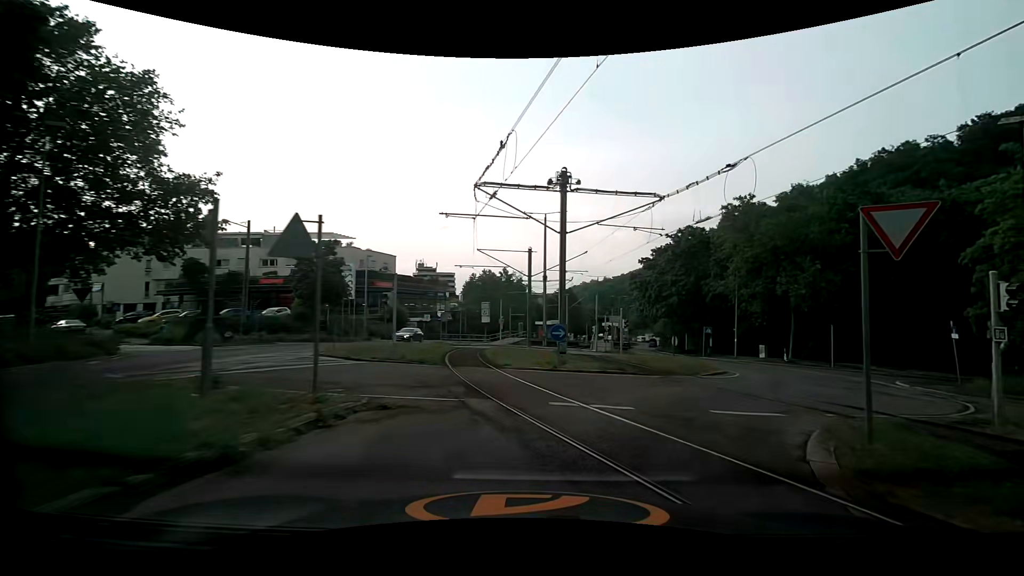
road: secondary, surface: asphalt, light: Day
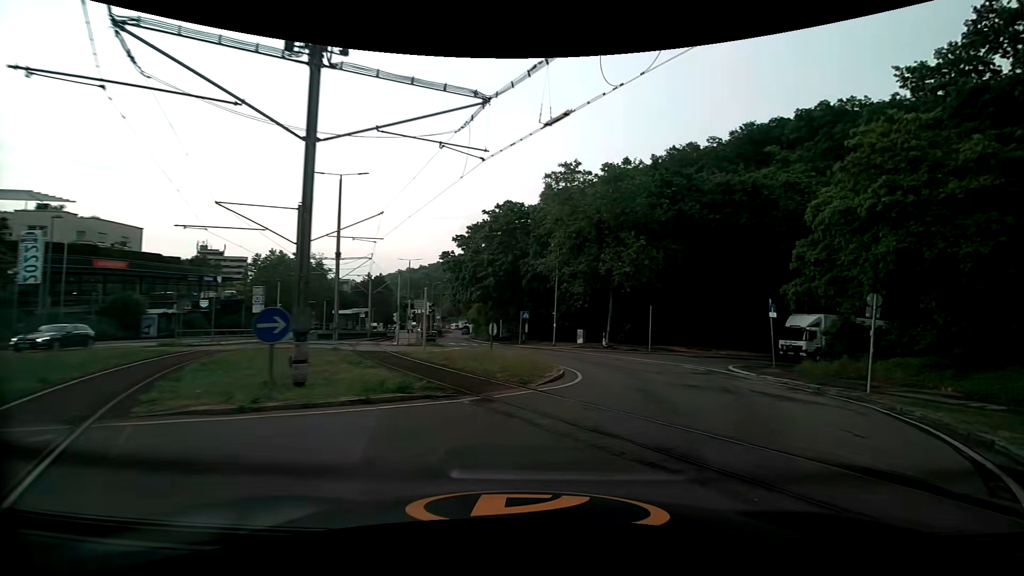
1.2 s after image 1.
(+1.5, +8.6) m; +21°
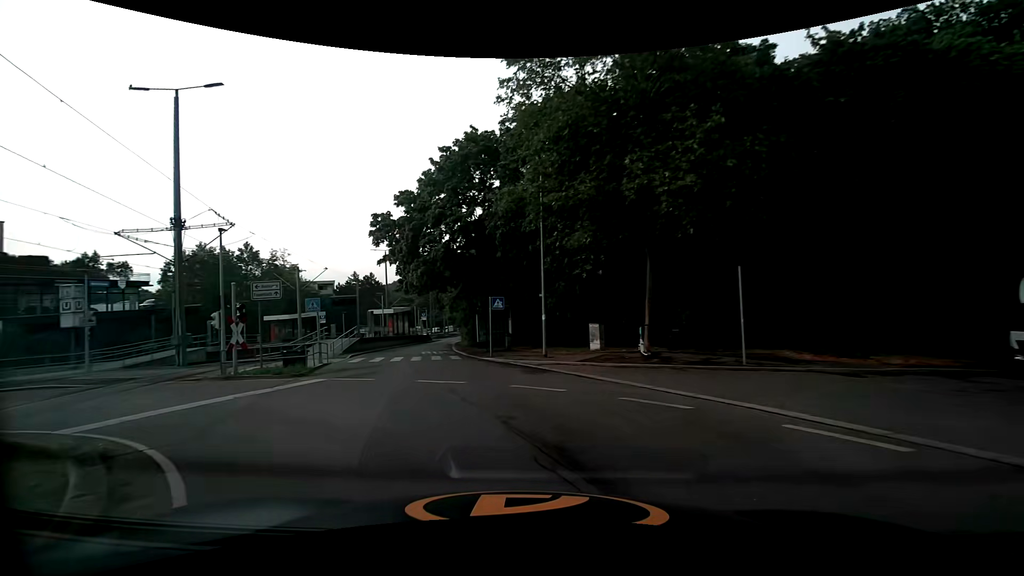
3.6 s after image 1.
(+2.7, +18.9) m; -3°
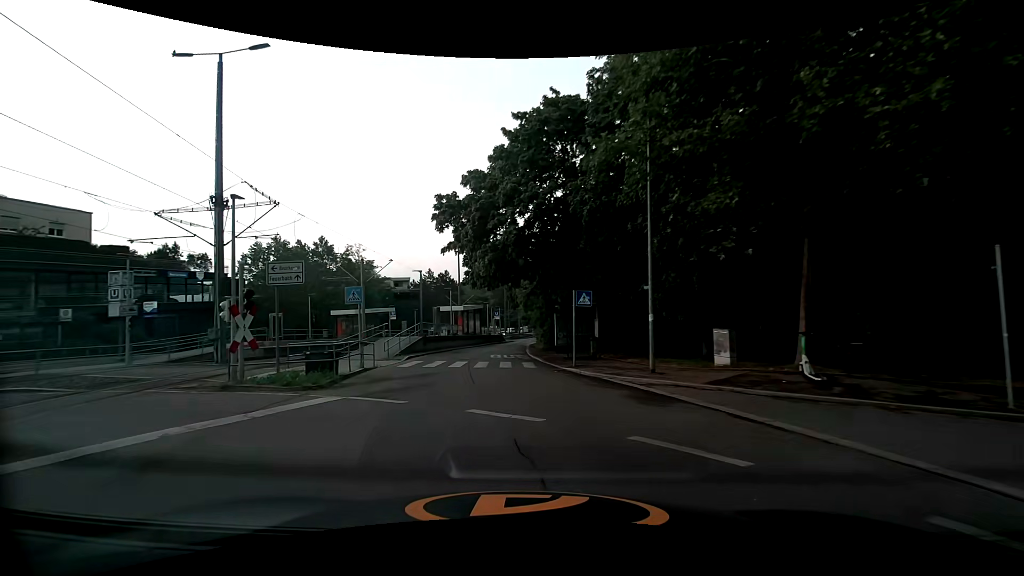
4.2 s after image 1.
(-0.4, +5.3) m; -8°
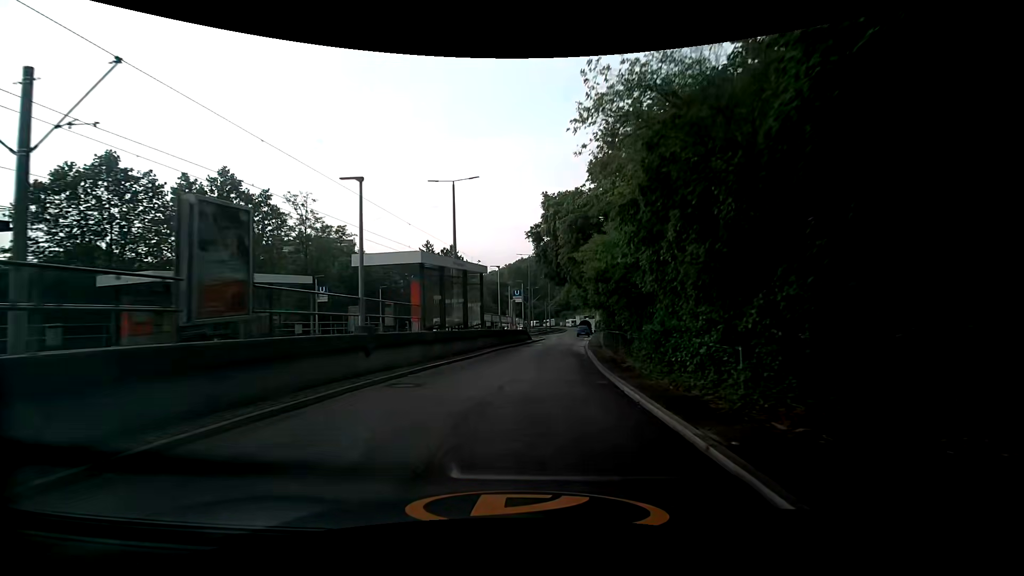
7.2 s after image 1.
(-1.8, +30.5) m; -2°
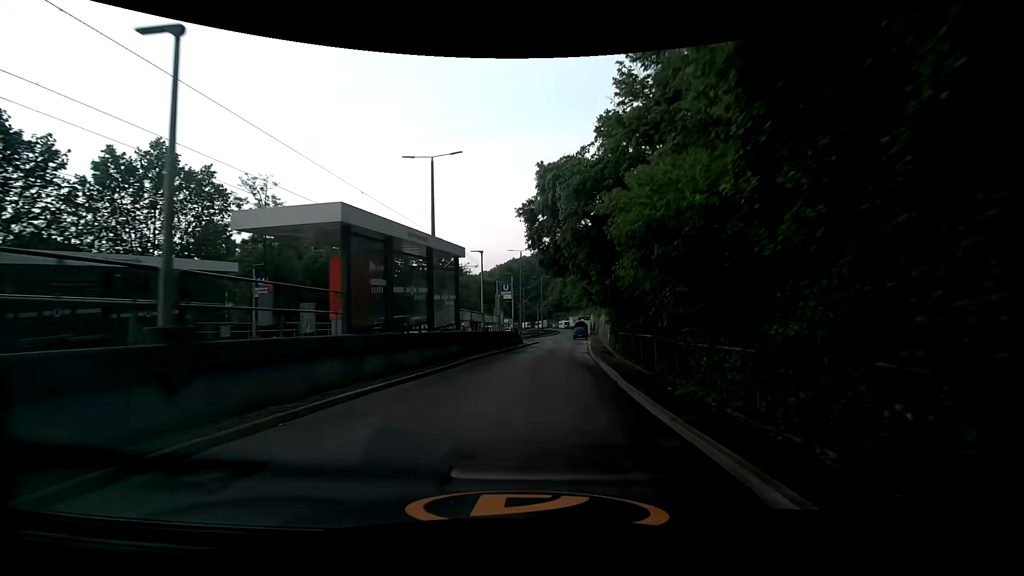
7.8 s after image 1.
(-0.1, +6.7) m; -1°
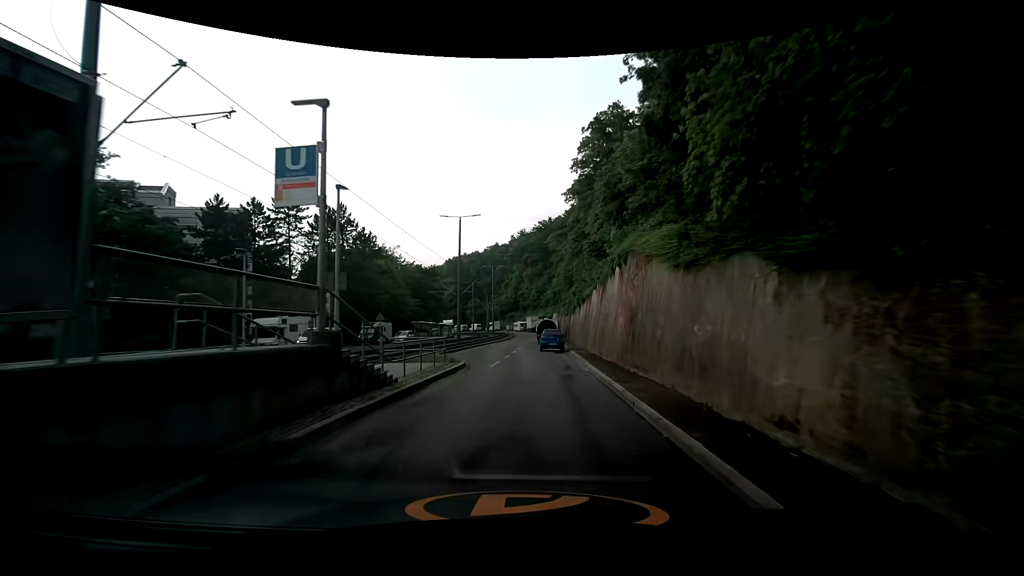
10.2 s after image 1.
(+1.7, +26.7) m; +5°
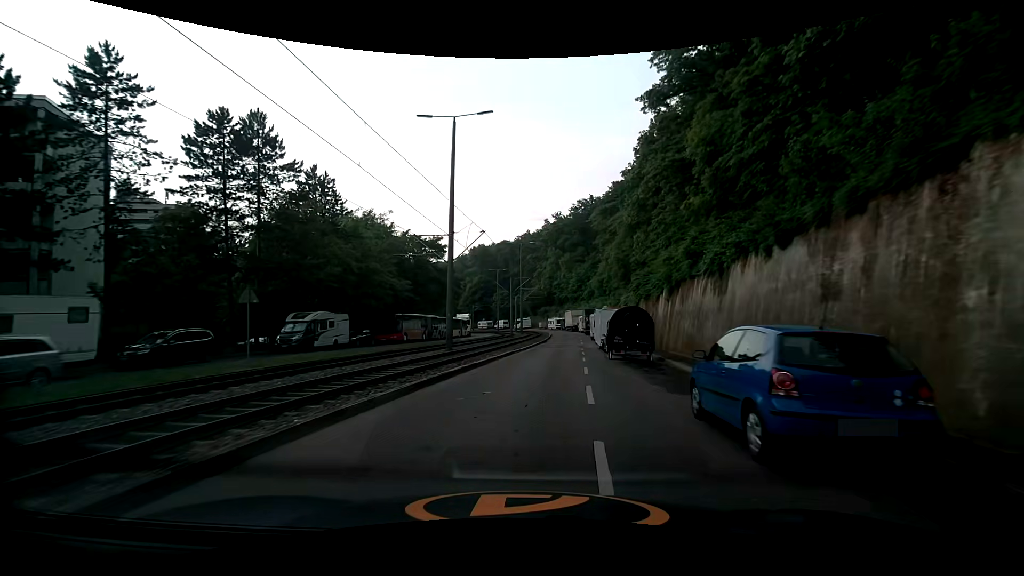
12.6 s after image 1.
(-0.7, +27.4) m; -3°
(0, +10) (+1, +20) (+2, +30) (+3, +40) (+4, +50) (+4, +60) (+5, +70) (+5, +80) (+5, +90) (+4, +100) m
